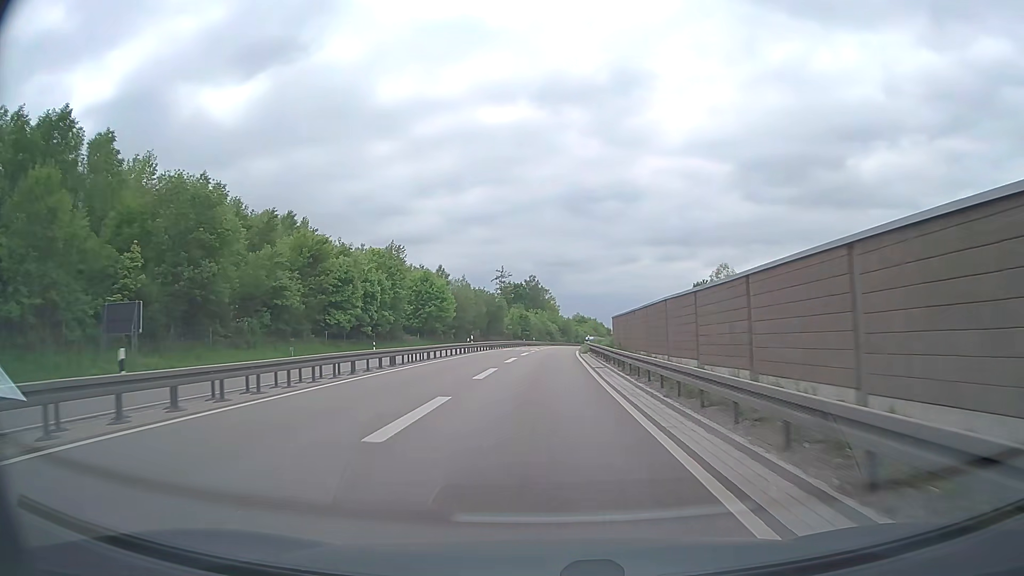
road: trunk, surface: asphalt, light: Day
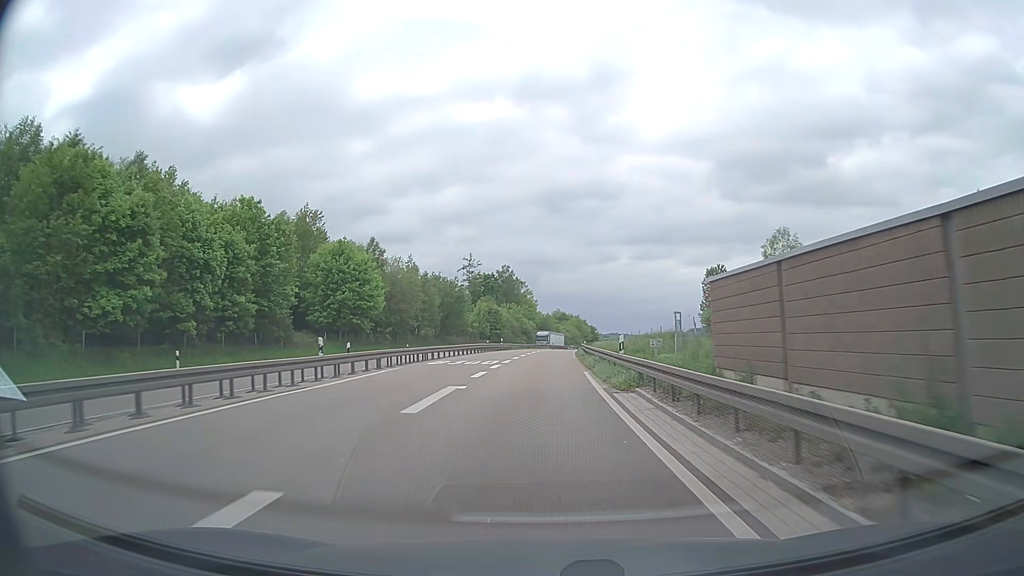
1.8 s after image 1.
(+0.4, +32.9) m; +2°
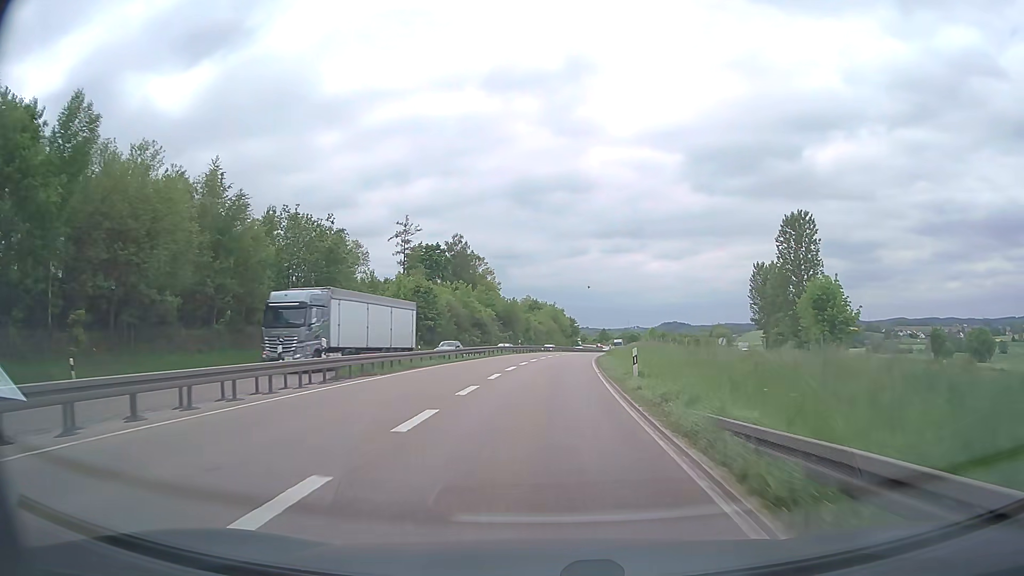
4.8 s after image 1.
(+1.0, +54.1) m; +3°
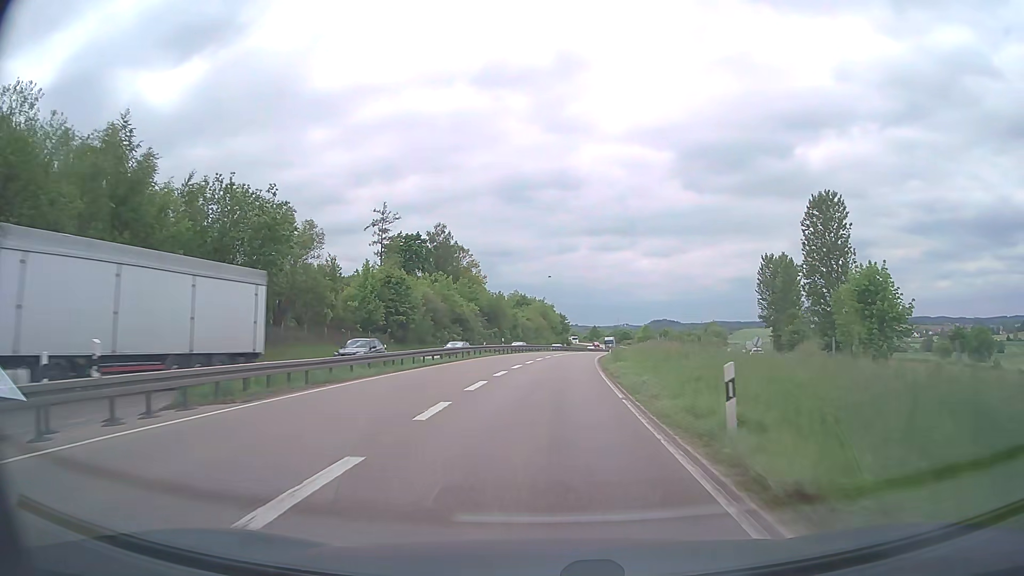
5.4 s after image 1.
(+0.1, +10.7) m; +1°
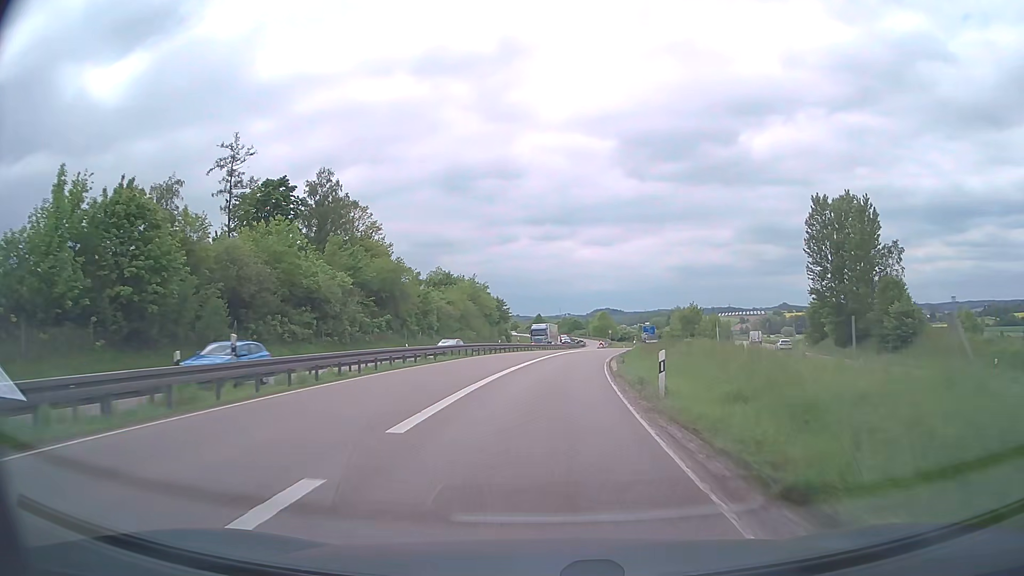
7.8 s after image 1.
(+1.8, +43.4) m; +5°
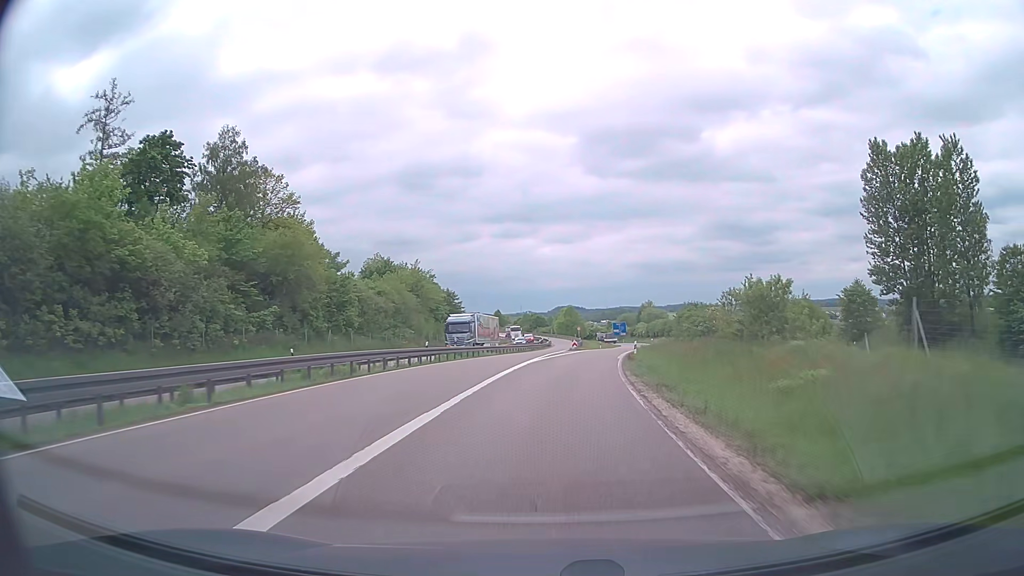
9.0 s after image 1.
(+0.5, +21.8) m; +3°
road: trunk_link
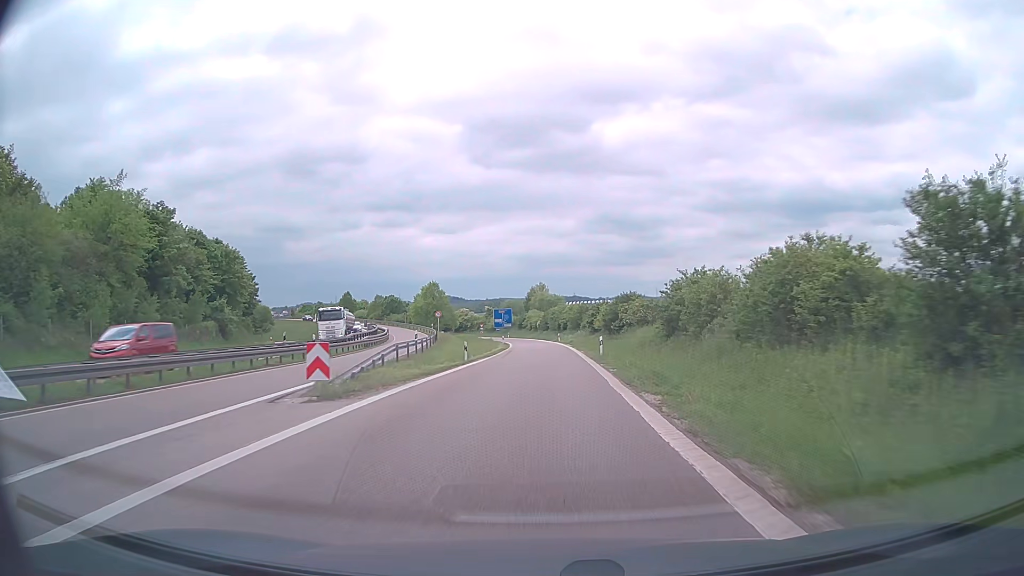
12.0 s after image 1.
(+5.0, +54.6) m; +10°
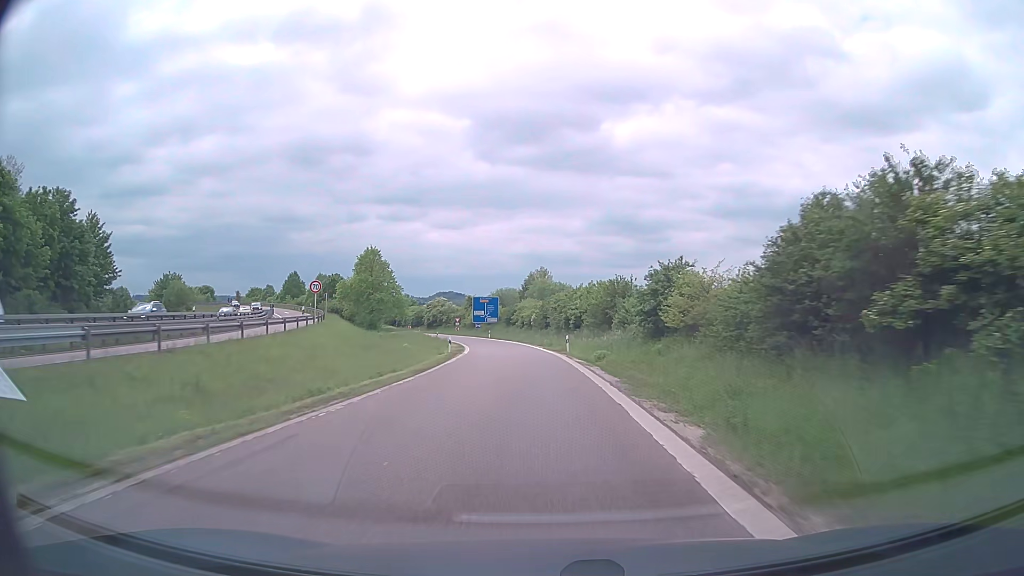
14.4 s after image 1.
(+0.8, +44.3) m; 0°
(0, +10) (0, +20) (-1, +30) (-2, +40) (-3, +50) (-4, +60) (-6, +70) (-8, +79) (-10, +89) (-13, +99) m
